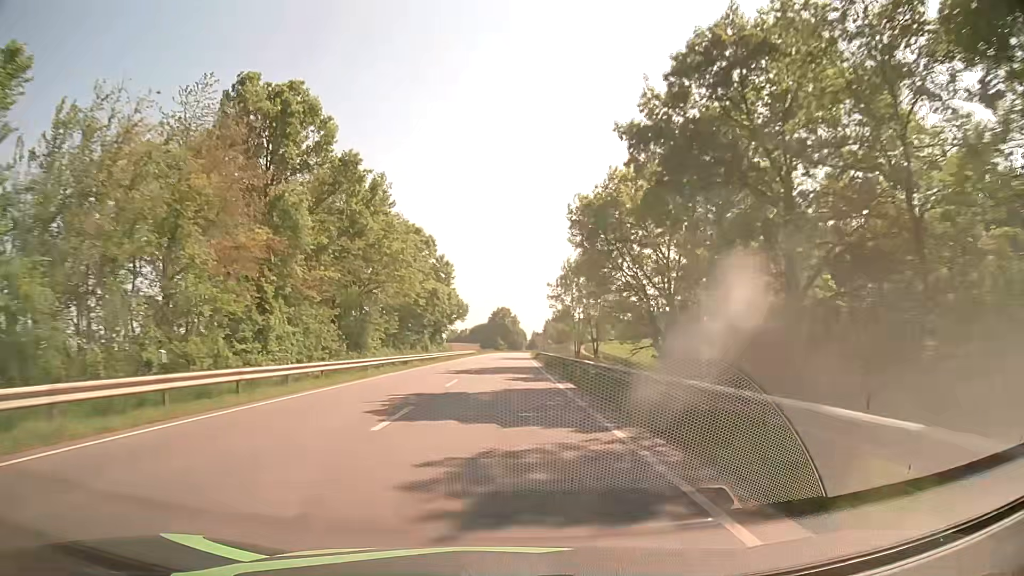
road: secondary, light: Day
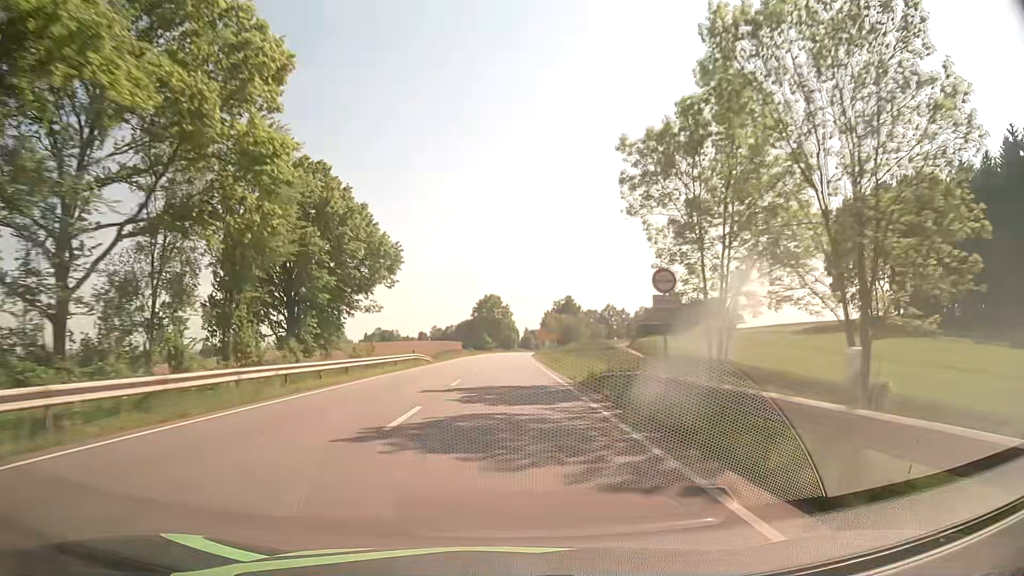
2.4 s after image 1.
(0.0, +60.6) m; 0°
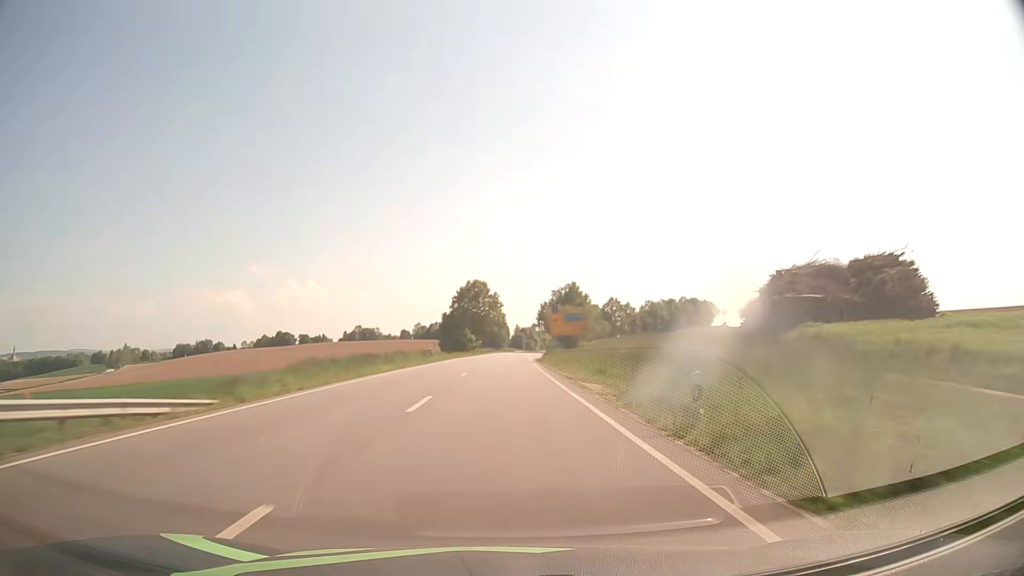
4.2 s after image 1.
(+0.3, +45.4) m; +1°
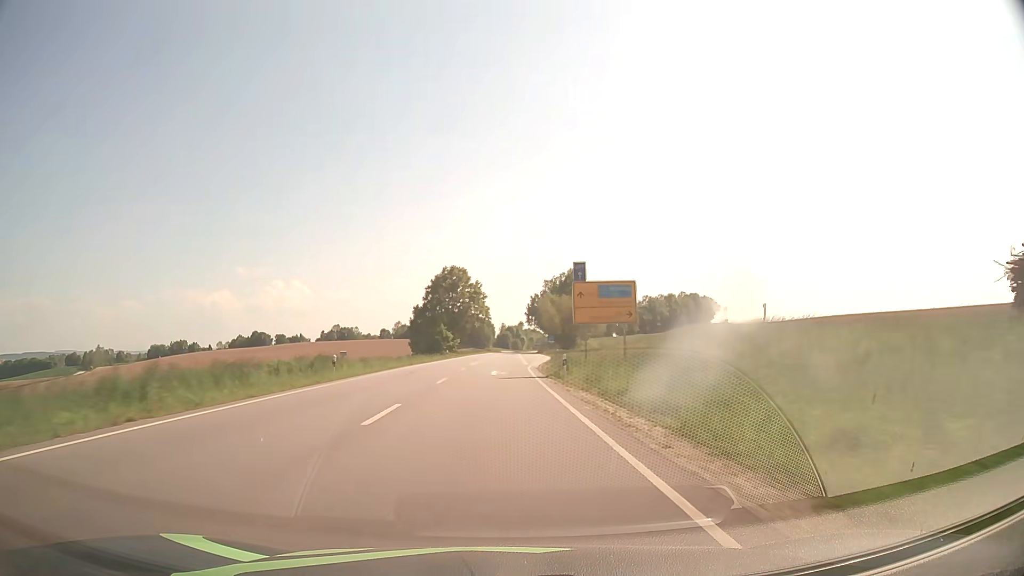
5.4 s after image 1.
(+0.2, +30.2) m; +1°
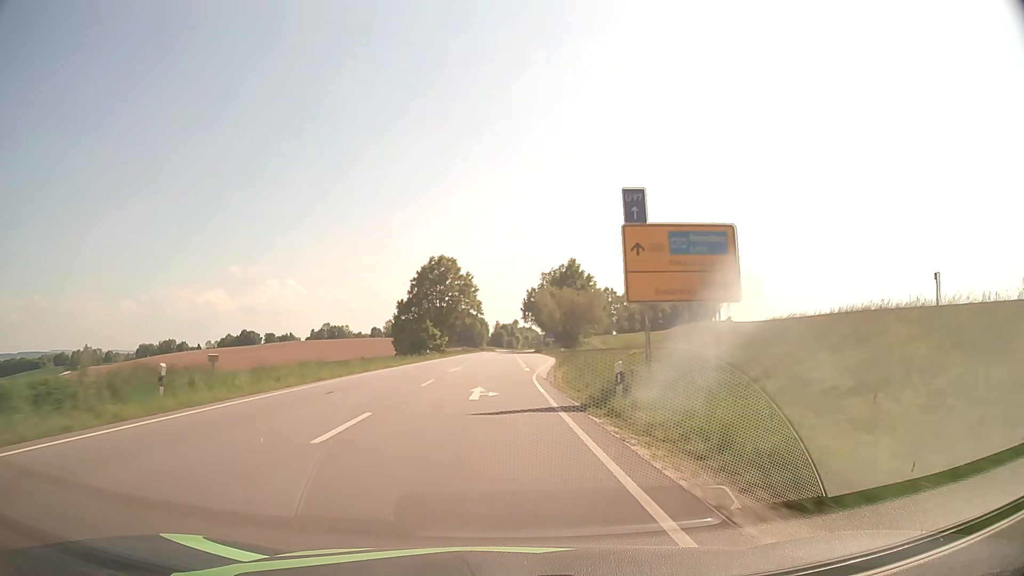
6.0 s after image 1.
(+0.1, +15.0) m; 0°
